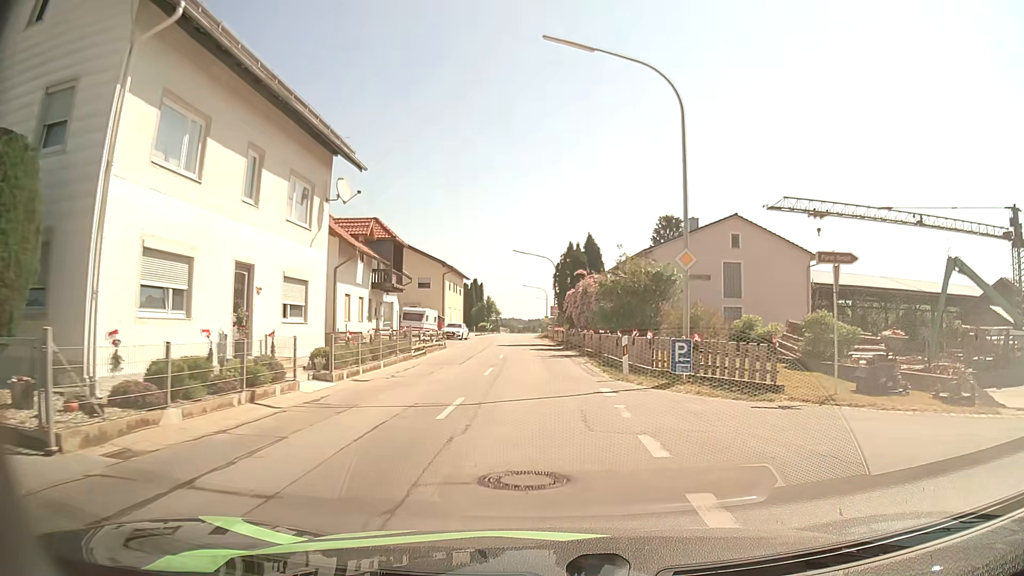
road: secondary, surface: asphalt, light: Day
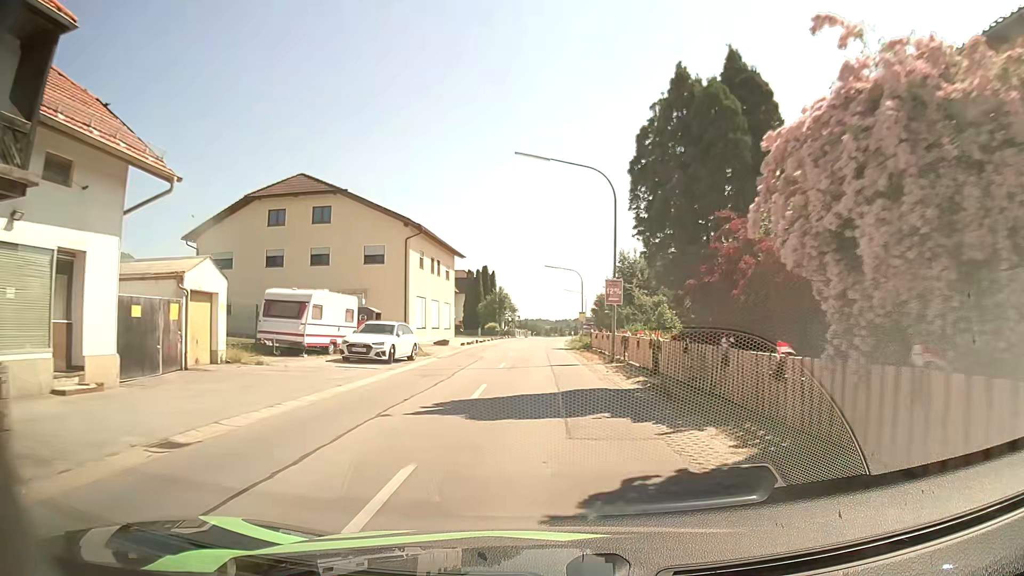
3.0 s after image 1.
(-0.8, +33.3) m; -2°
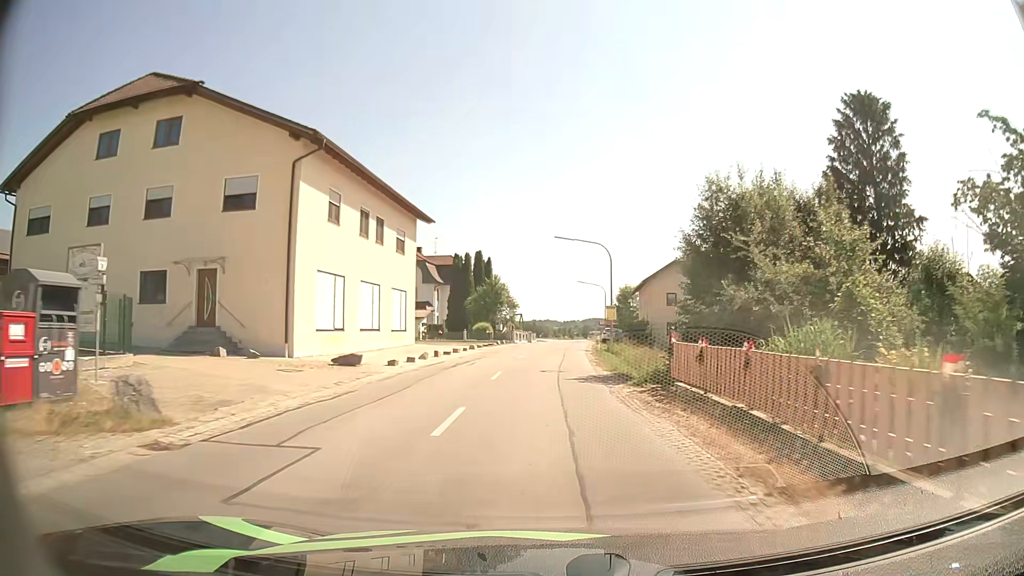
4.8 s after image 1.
(-0.5, +22.2) m; -1°
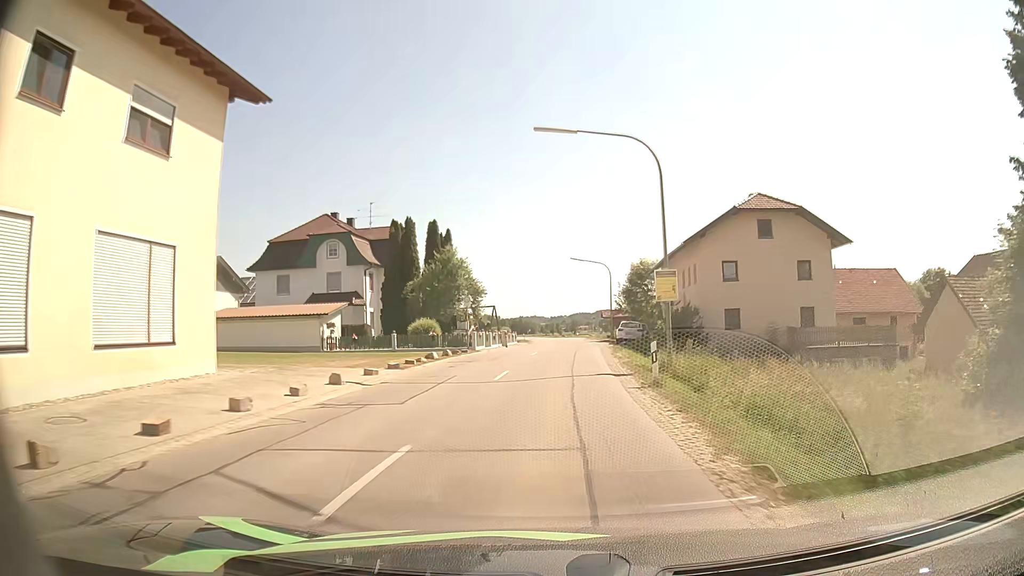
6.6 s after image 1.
(+0.2, +24.0) m; +1°
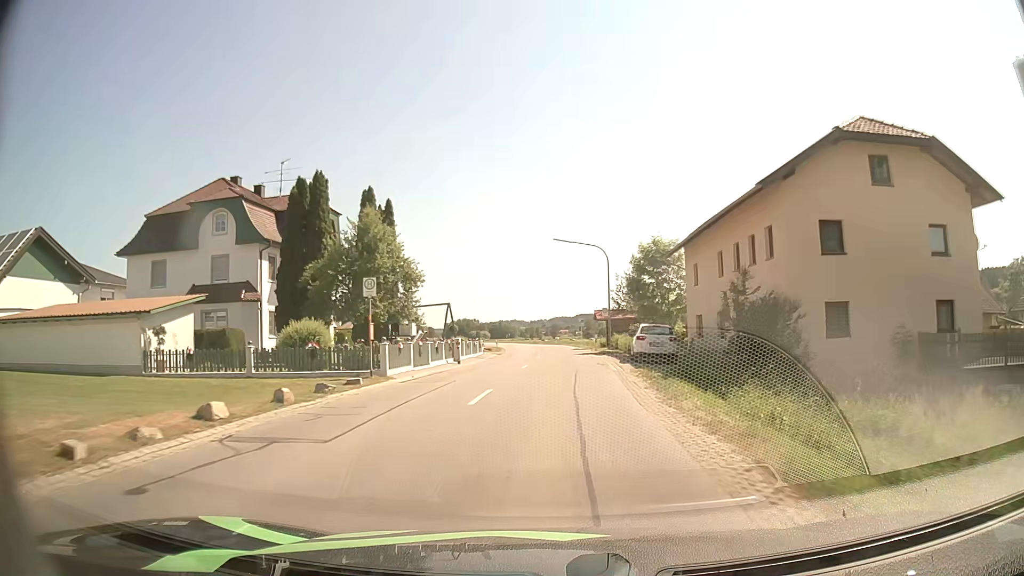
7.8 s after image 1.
(+0.1, +16.4) m; +1°
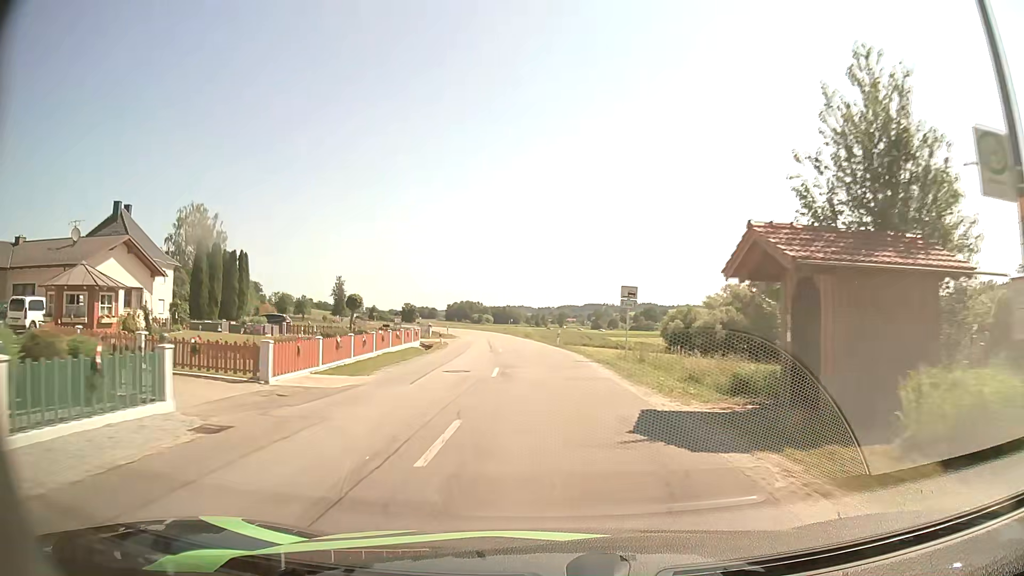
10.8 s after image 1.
(+0.7, +41.3) m; 0°
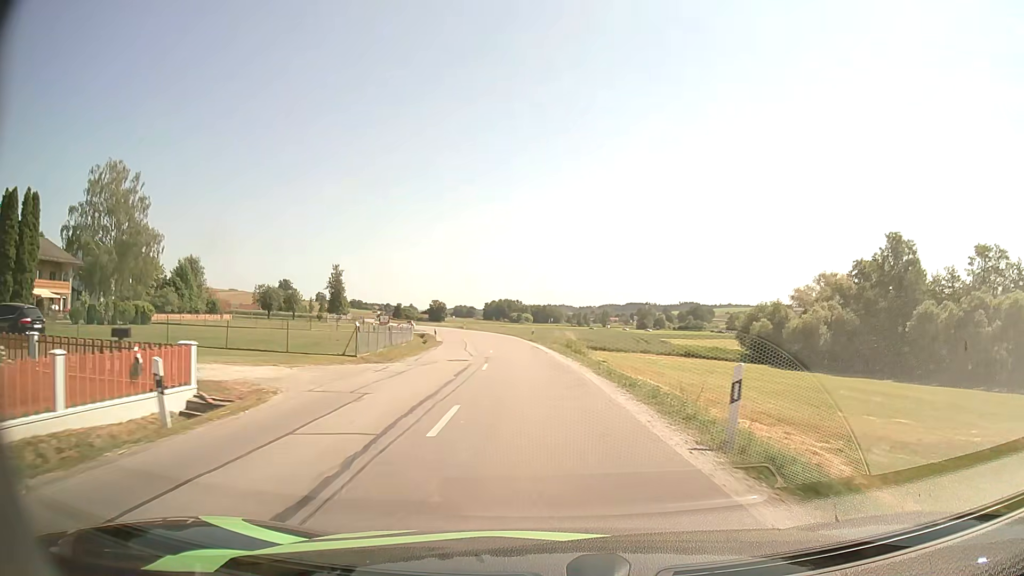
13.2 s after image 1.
(-1.0, +33.6) m; -3°
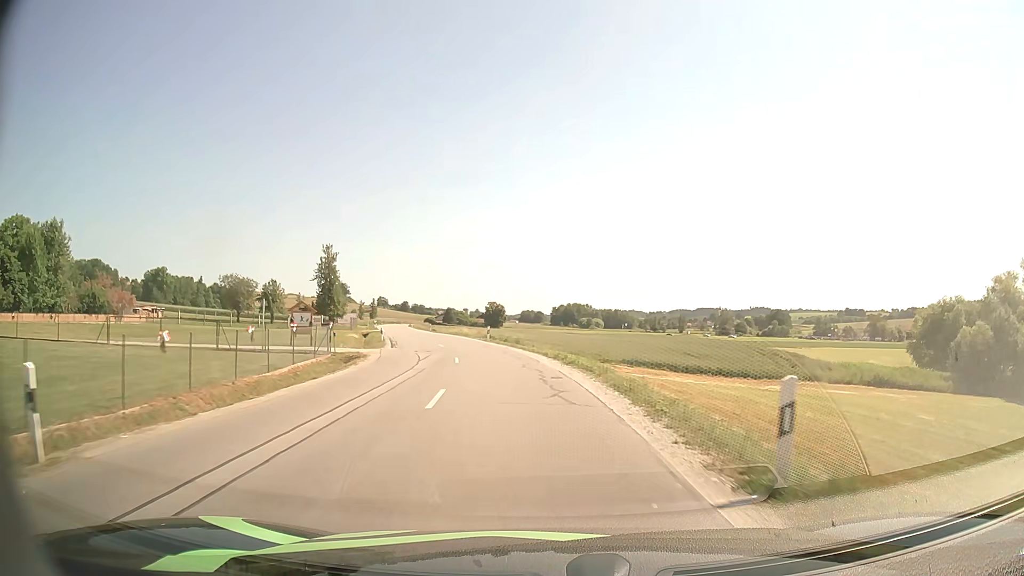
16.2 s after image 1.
(-2.3, +44.2) m; -6°
(0, +10) (-1, +20) (-3, +30) (-5, +40) (-7, +49) (-10, +59) (-13, +69) (-15, +78) (-18, +88) (-21, +97) m
